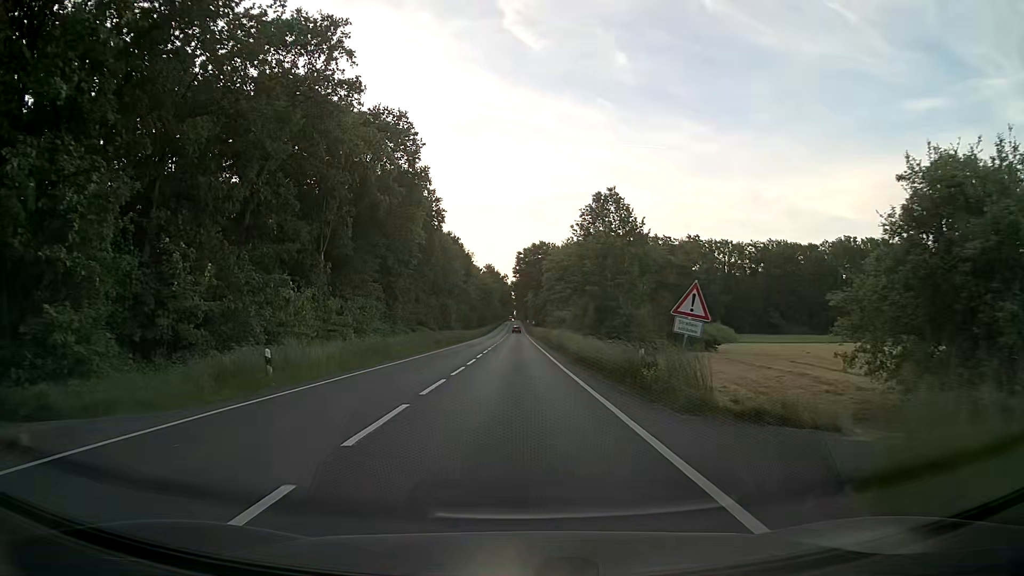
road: primary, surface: asphalt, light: Day
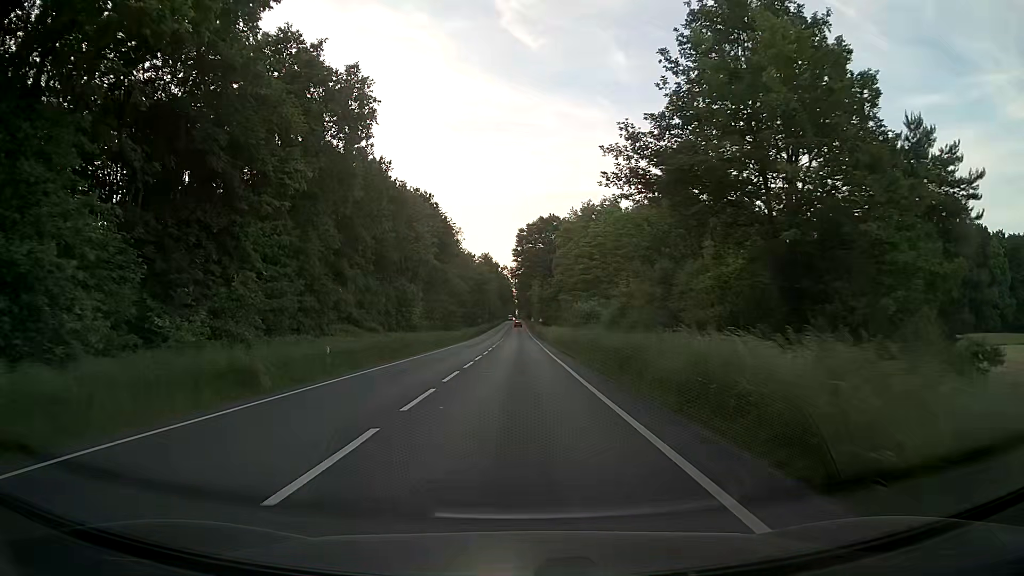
(0.0, +39.8) m; 0°
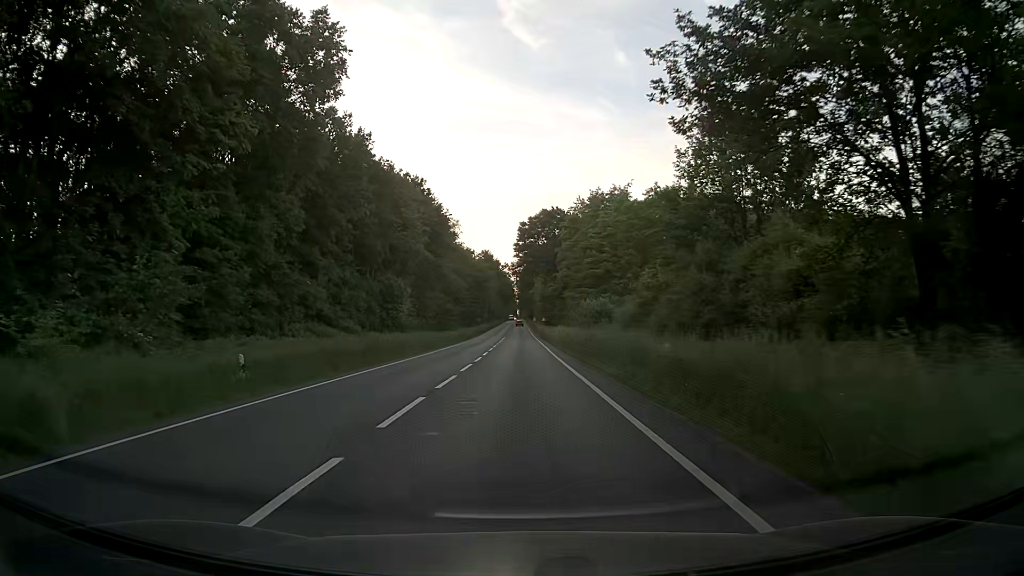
(0.0, +8.2) m; 0°
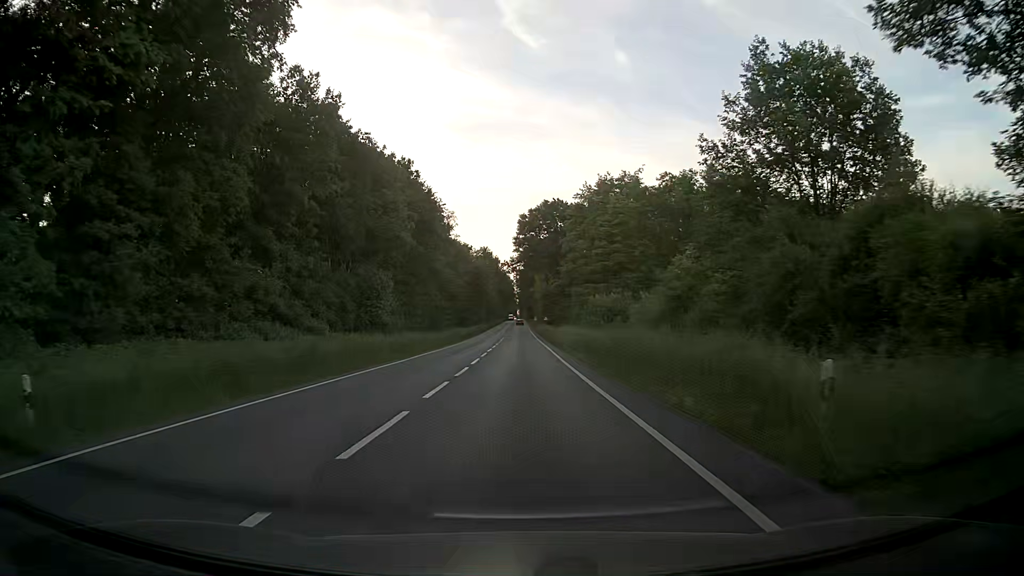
(0.0, +8.5) m; 0°
(0, +10) (0, +20) (0, +30) (0, +40) (0, +50) (0, +60) (0, +70) (0, +80) (0, +90) (0, +100) m
